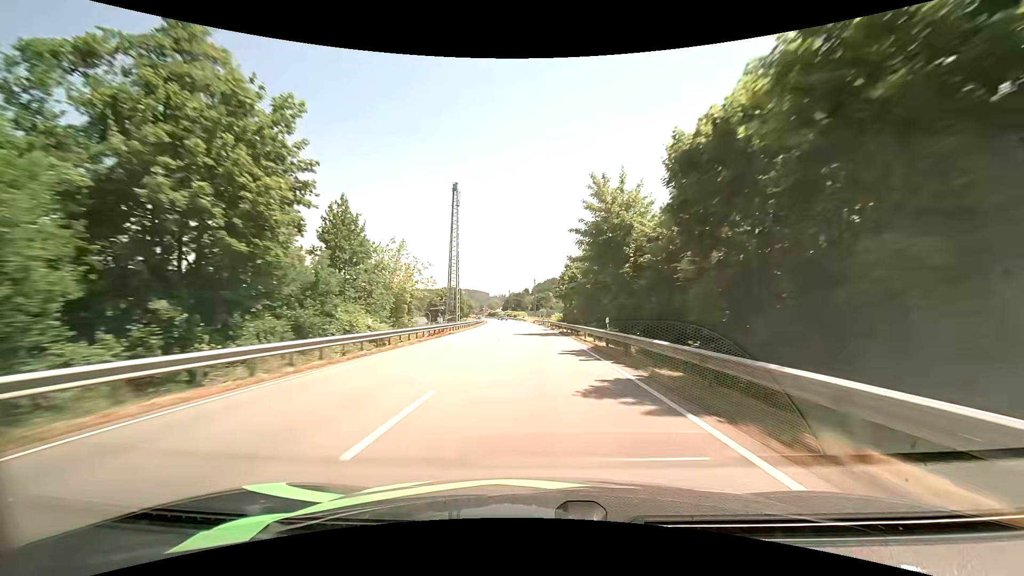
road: primary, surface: asphalt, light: Day
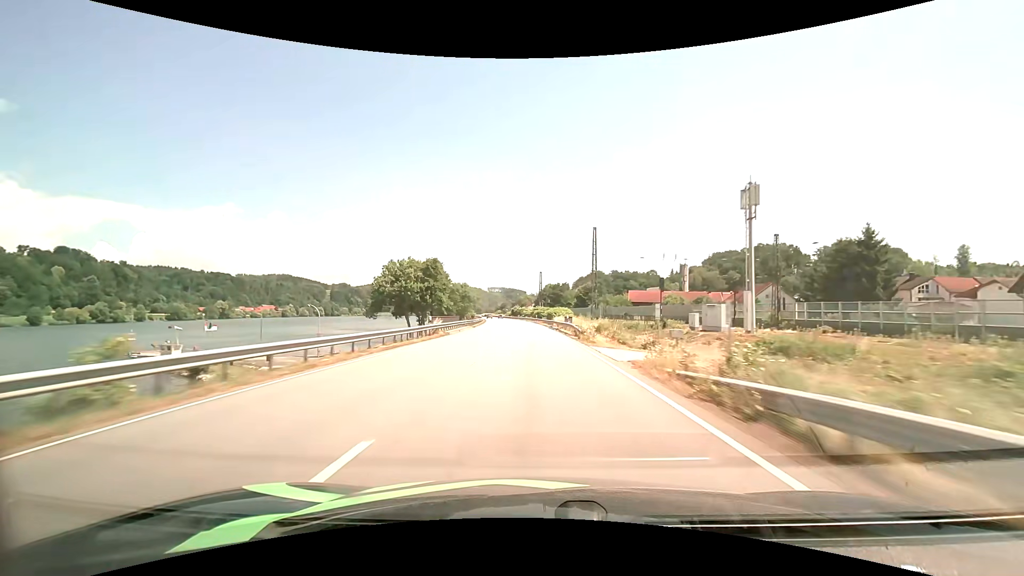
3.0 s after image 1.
(-3.6, +87.8) m; -5°
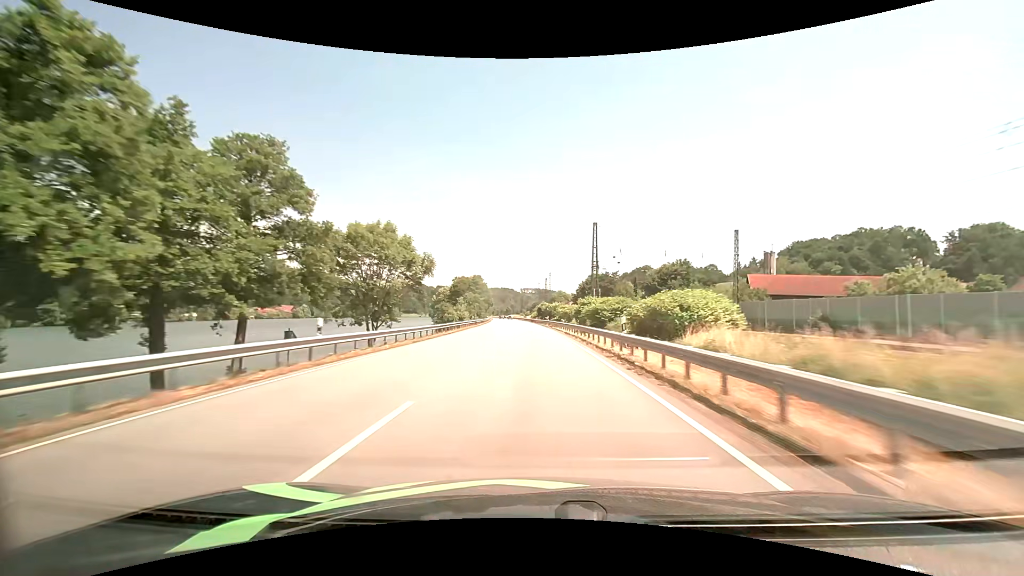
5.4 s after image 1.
(-2.0, +70.1) m; -4°
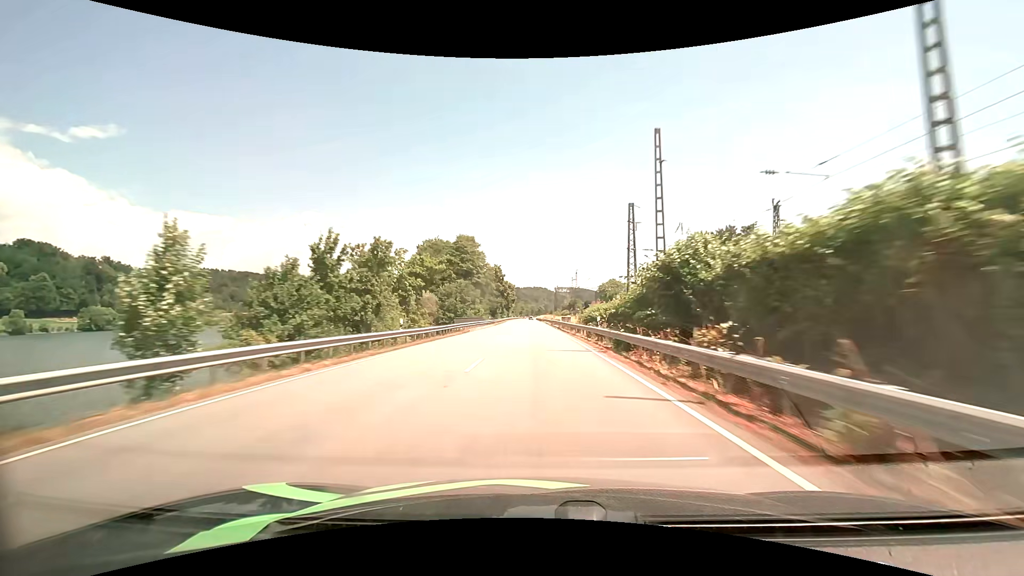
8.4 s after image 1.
(-3.4, +87.9) m; -4°
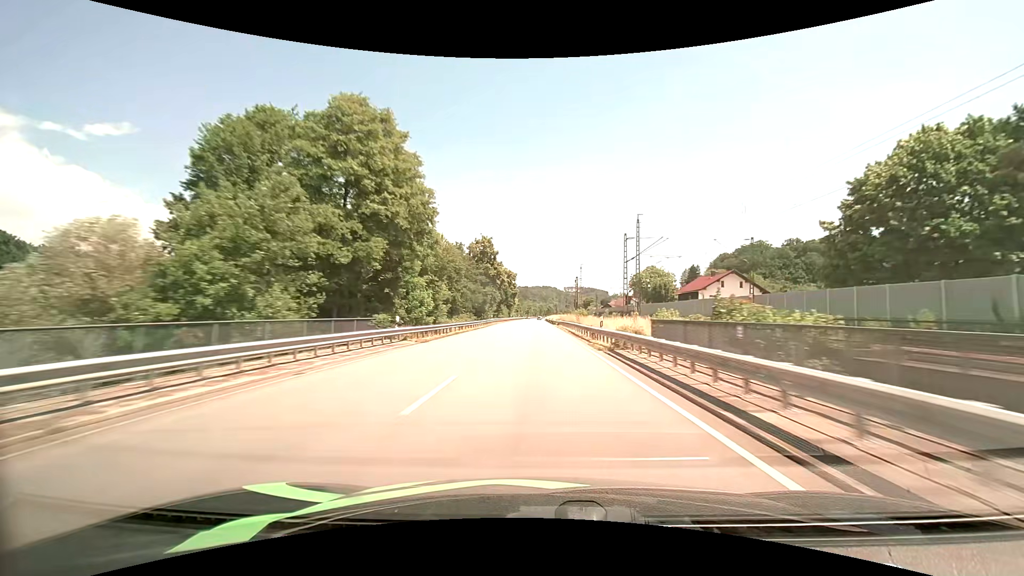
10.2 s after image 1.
(-0.6, +53.3) m; -1°
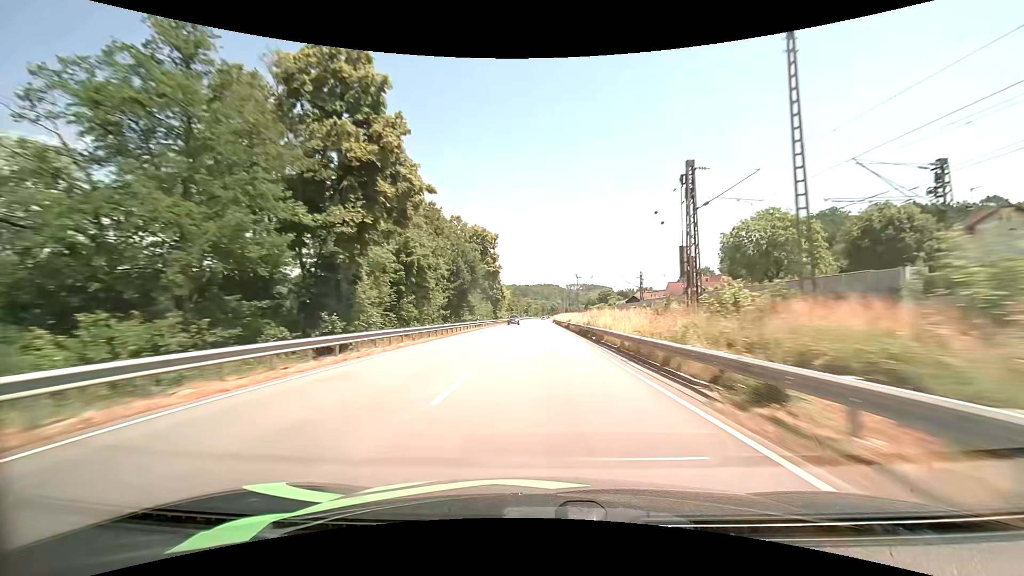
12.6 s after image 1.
(-0.3, +71.8) m; 0°
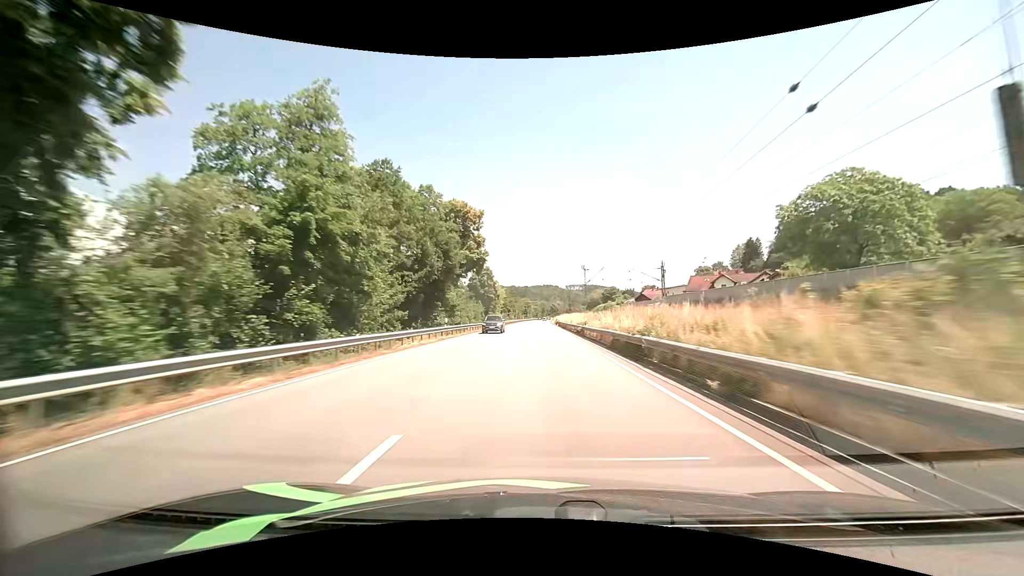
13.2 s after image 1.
(0.0, +18.1) m; 0°
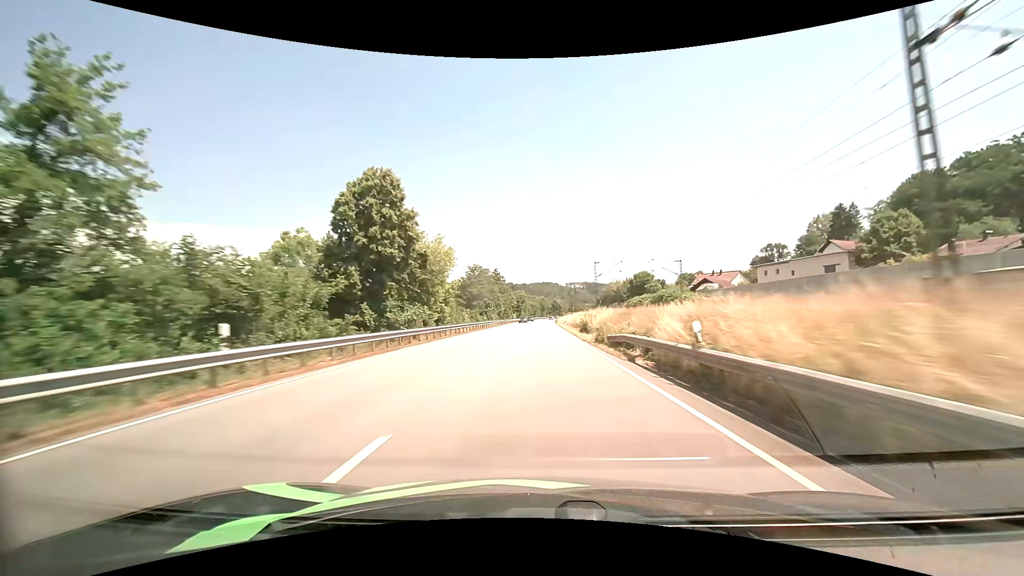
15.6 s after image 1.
(+0.2, +72.4) m; 0°
(0, +10) (0, +20) (0, +30) (0, +40) (0, +50) (0, +60) (0, +70) (+1, +80) (+1, +90) (+1, +100) m
